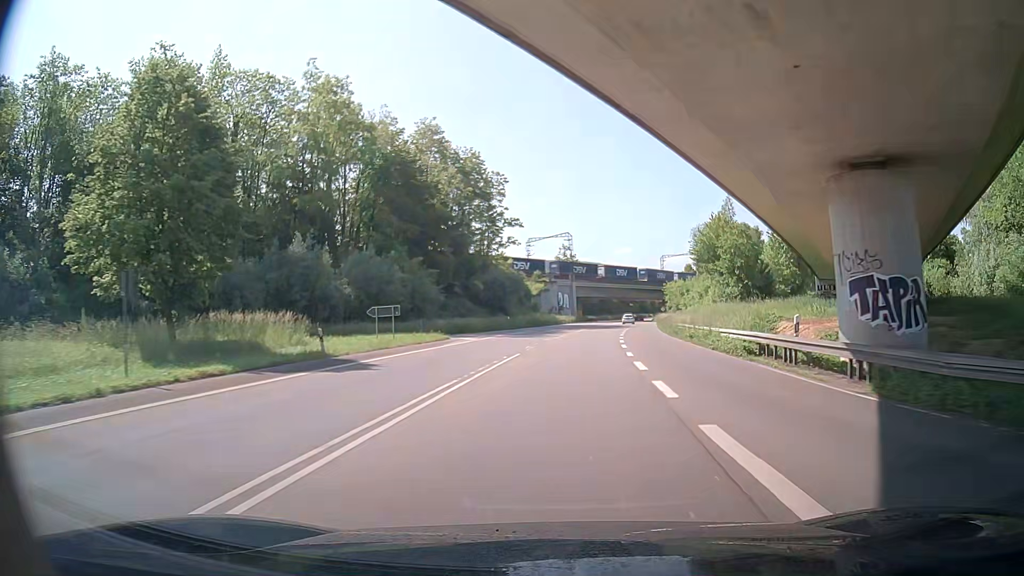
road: primary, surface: asphalt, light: Day
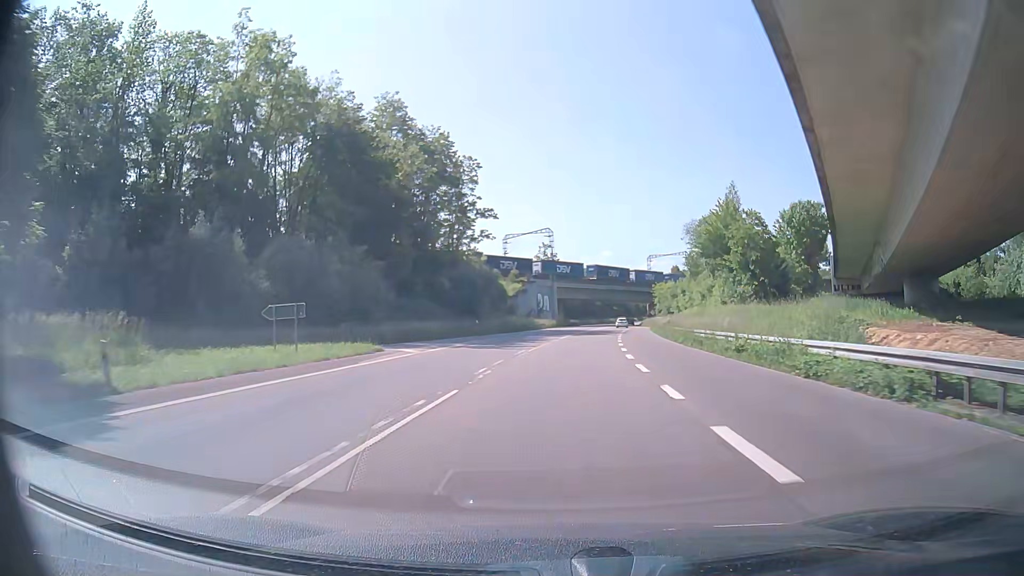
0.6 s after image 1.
(+0.2, +11.8) m; +2°
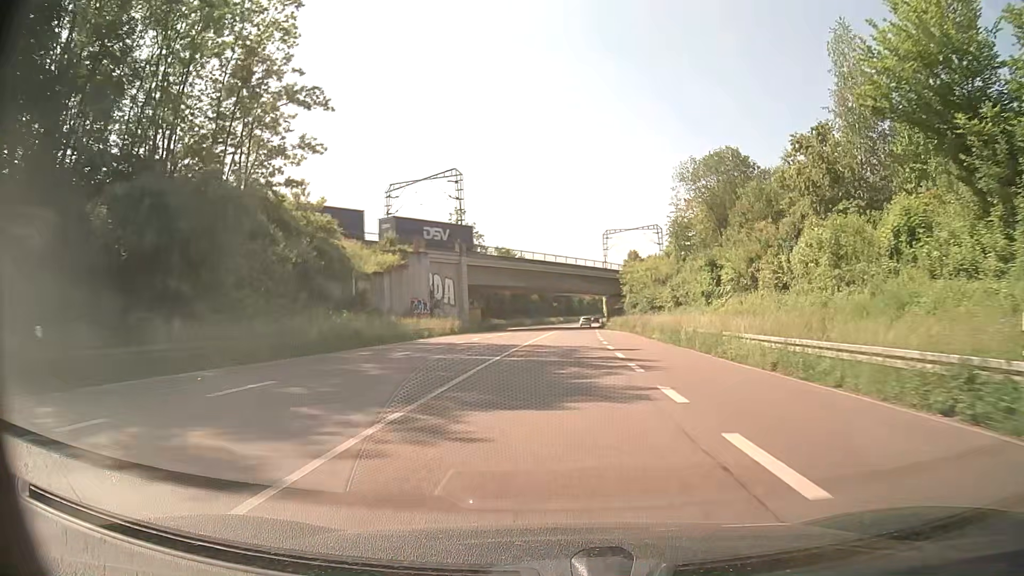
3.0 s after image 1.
(+2.5, +47.4) m; +6°
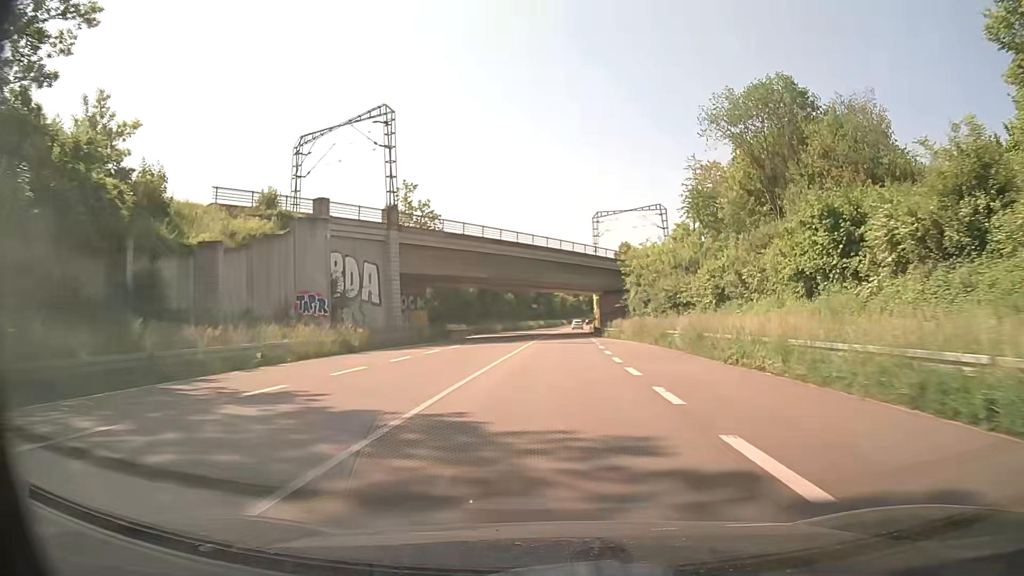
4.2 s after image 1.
(+0.4, +23.9) m; +2°
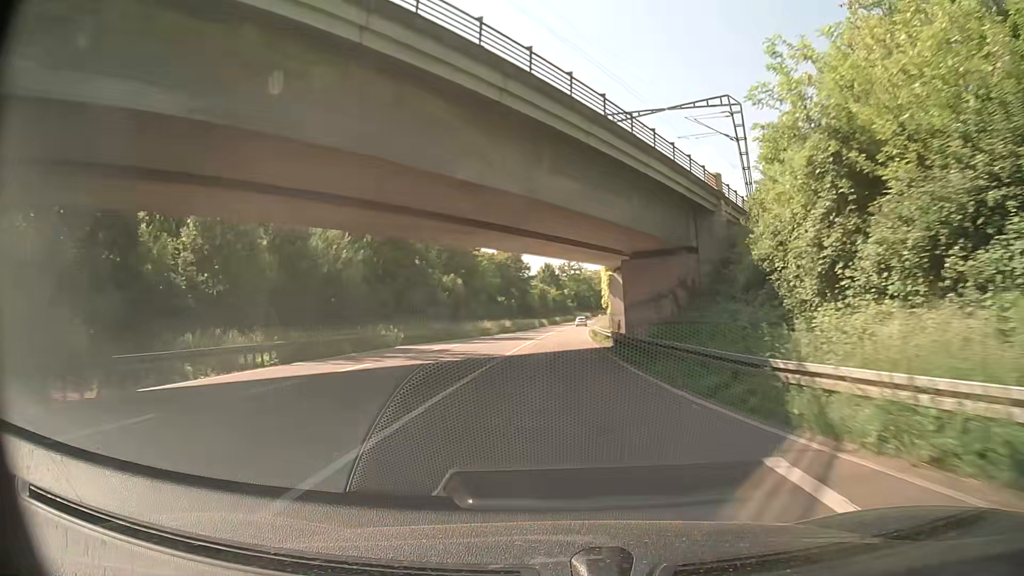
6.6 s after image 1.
(+0.9, +47.6) m; +2°
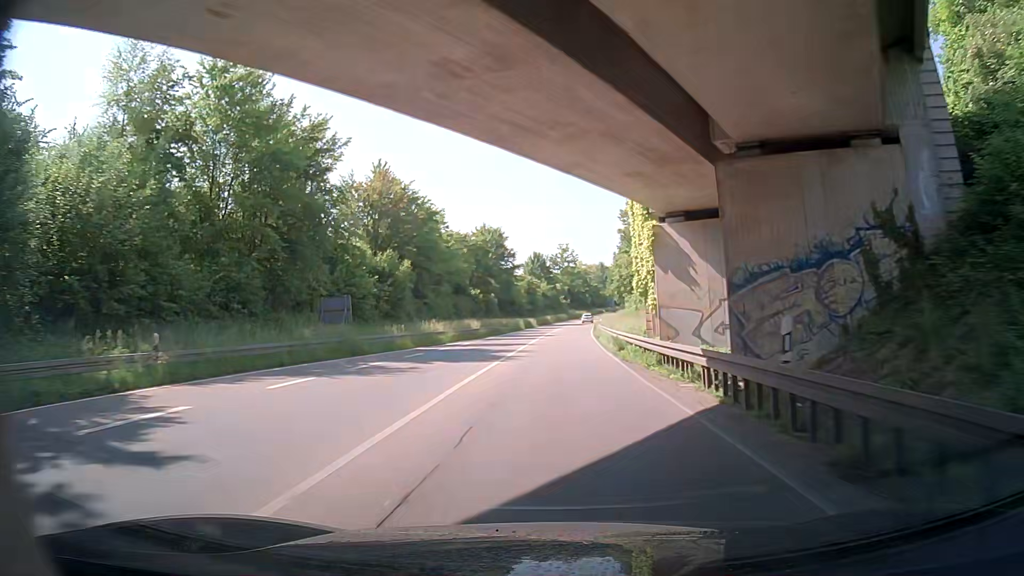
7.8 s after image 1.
(+0.3, +24.0) m; +2°
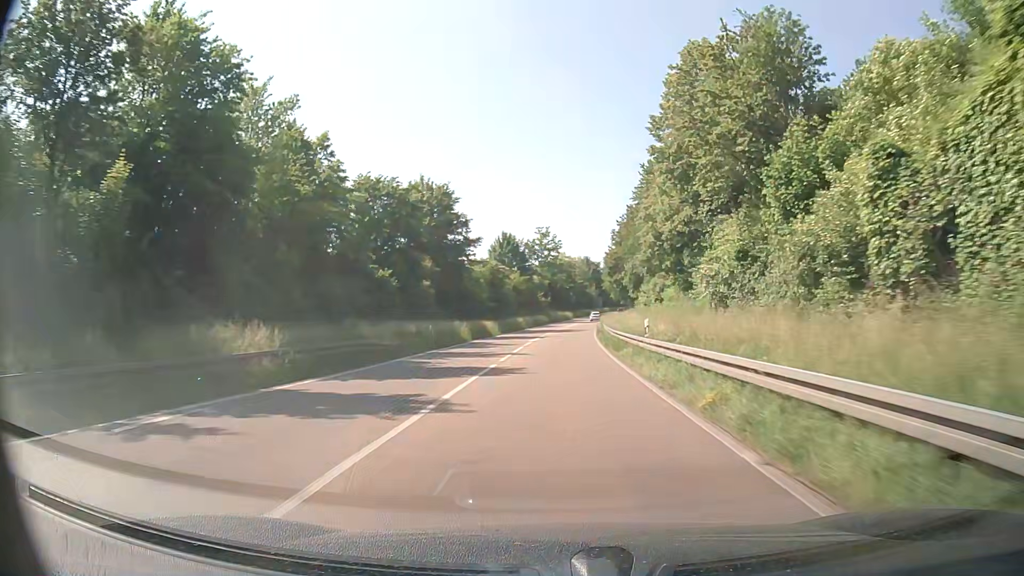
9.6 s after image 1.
(-0.2, +36.0) m; 0°
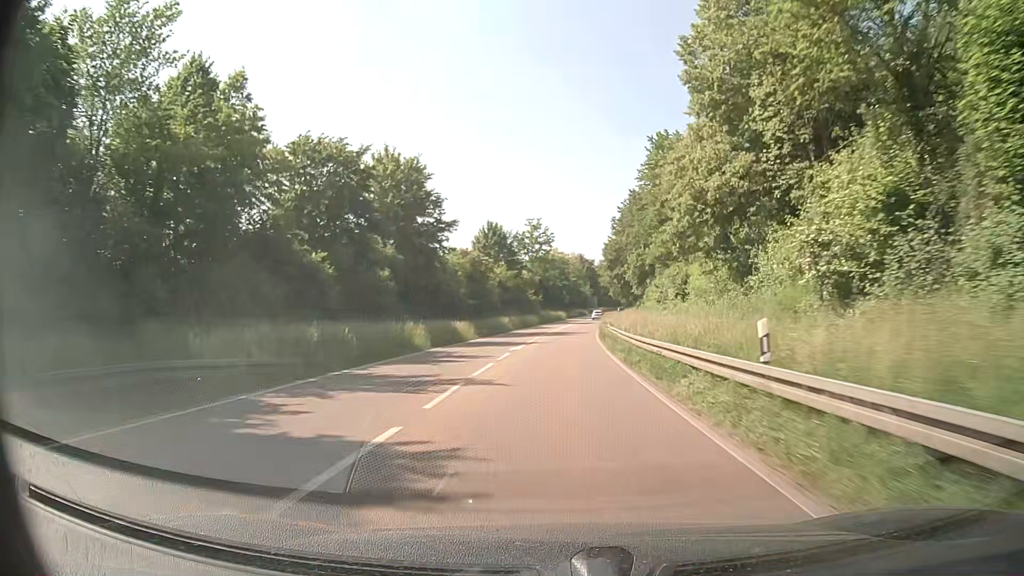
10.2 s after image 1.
(+0.2, +11.9) m; +1°
(0, +10) (0, +20) (+1, +30) (+1, +40) (+1, +50) (+2, +60) (+3, +70) (+4, +80) (+5, +90) (+6, +100) m
